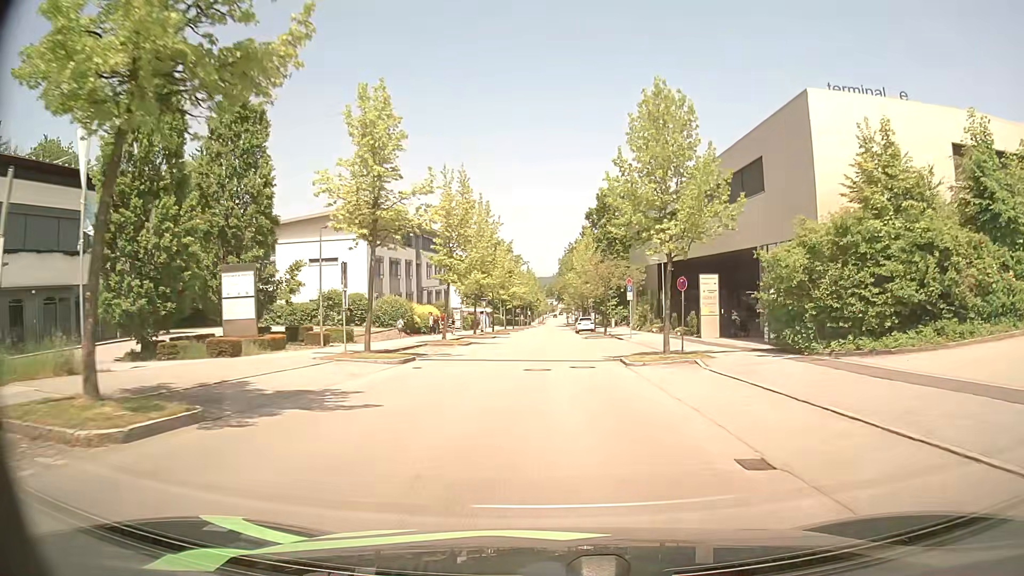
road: residential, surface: asphalt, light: Day
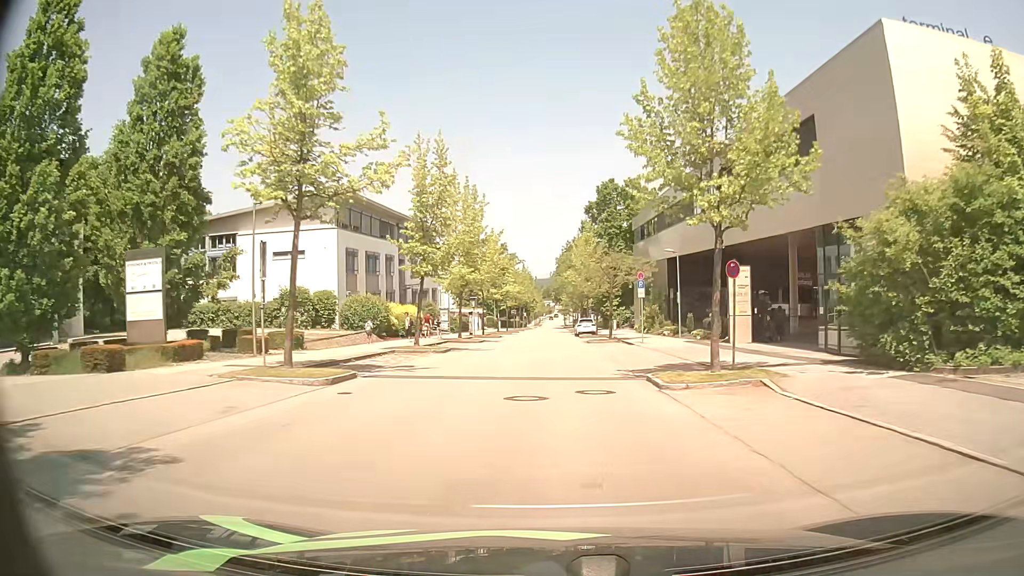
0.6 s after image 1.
(0.0, +6.6) m; 0°
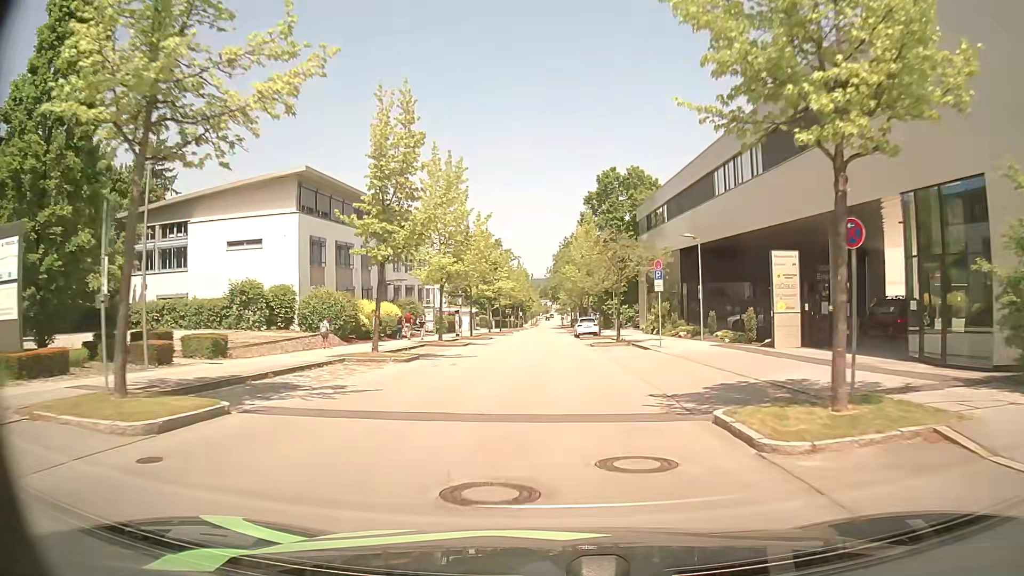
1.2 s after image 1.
(0.0, +6.6) m; 0°
(0, +10) (0, +20) (0, +30) (0, +40) (0, +50) (0, +60) (0, +70) (+1, +80) (+1, +90) (+1, +100) m
